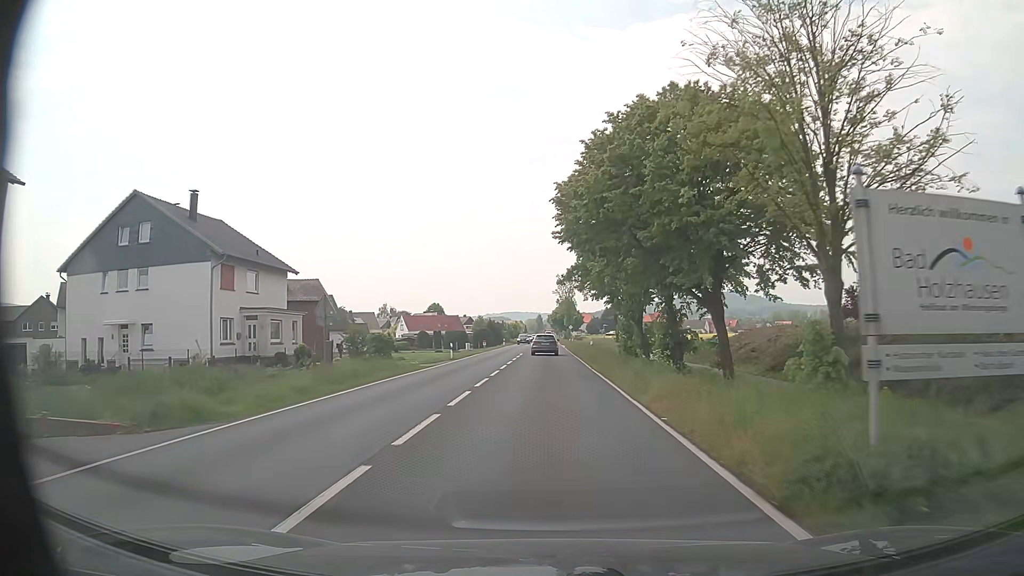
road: primary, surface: asphalt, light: Day
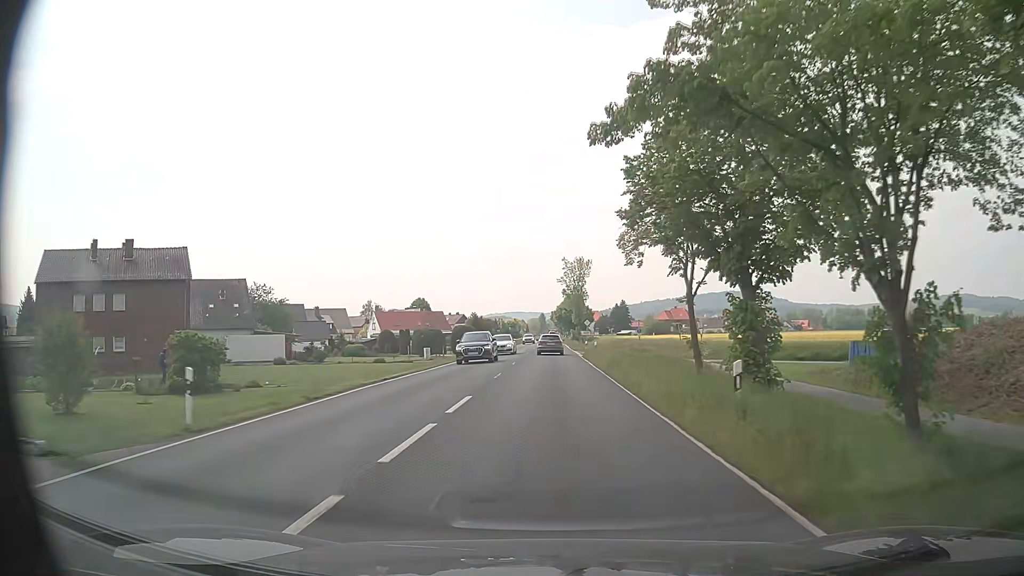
(-0.2, +33.0) m; -1°
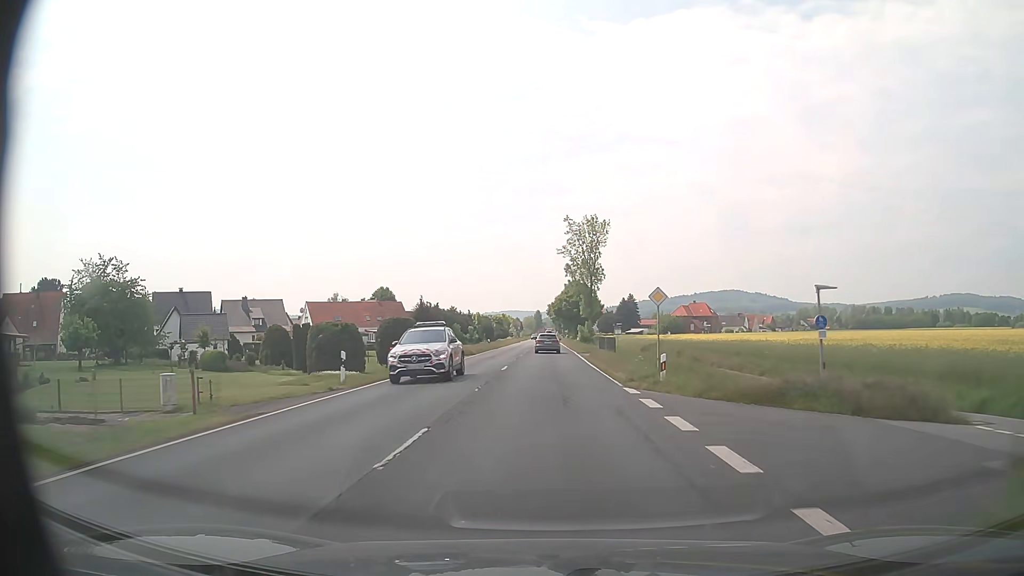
(+0.3, +41.3) m; +1°
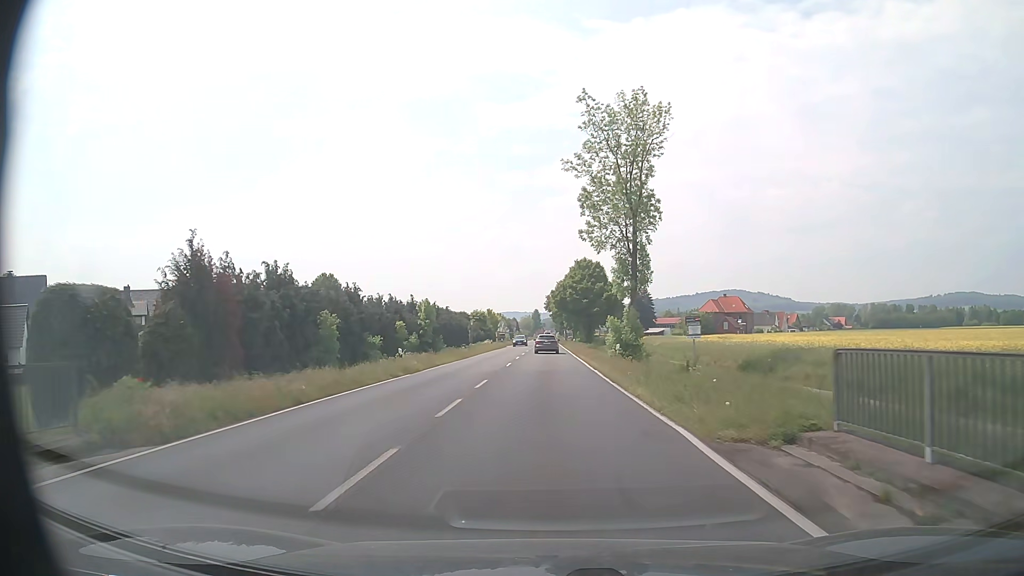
(+0.1, +41.3) m; 0°
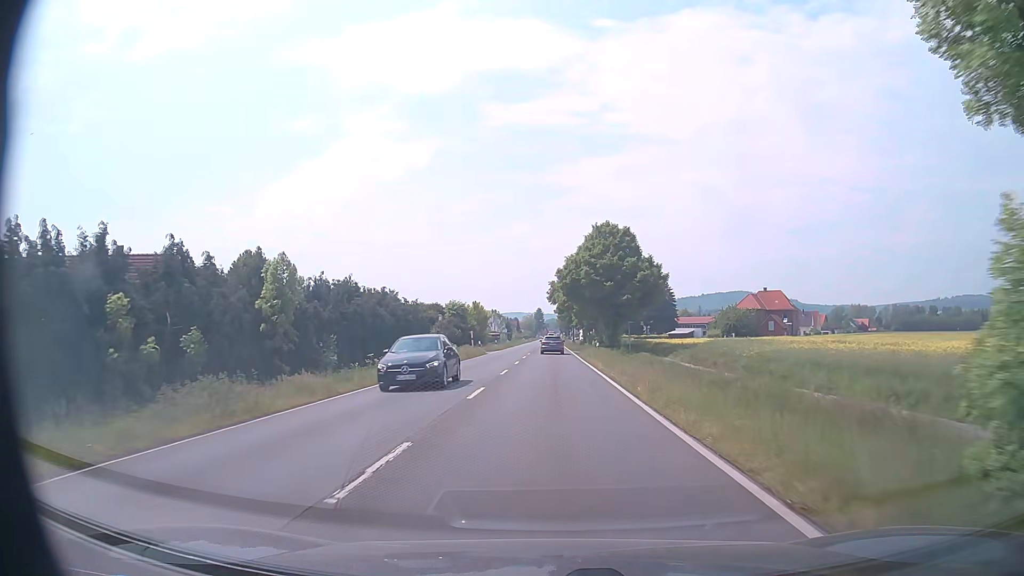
(-0.1, +33.0) m; 0°
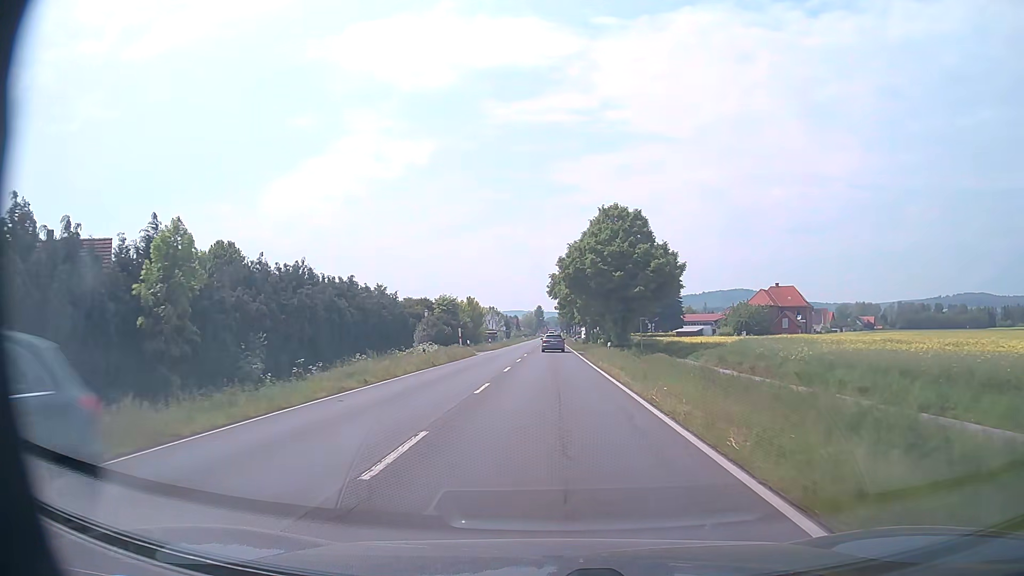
(0.0, +8.3) m; 0°
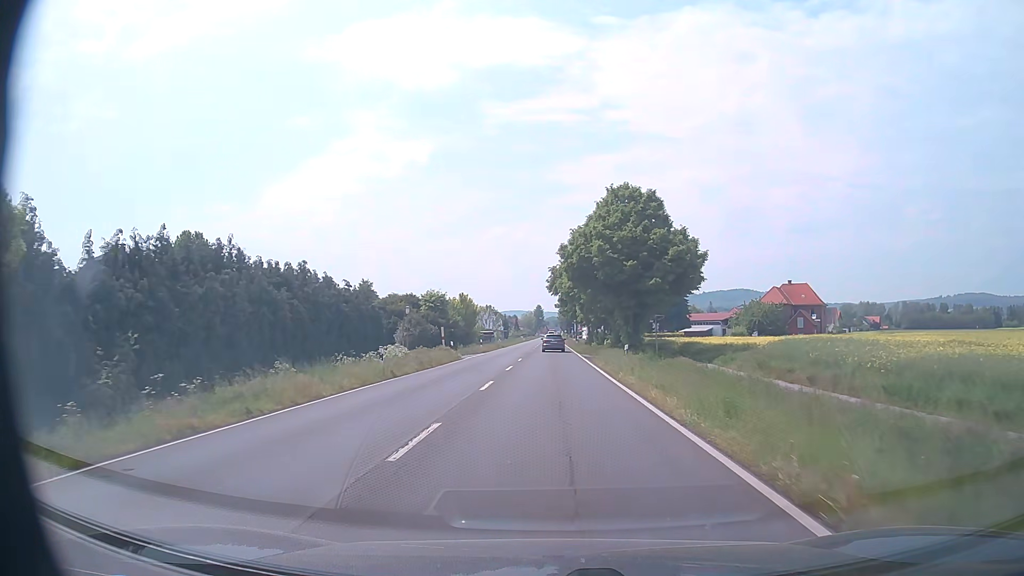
(0.0, +8.3) m; 0°
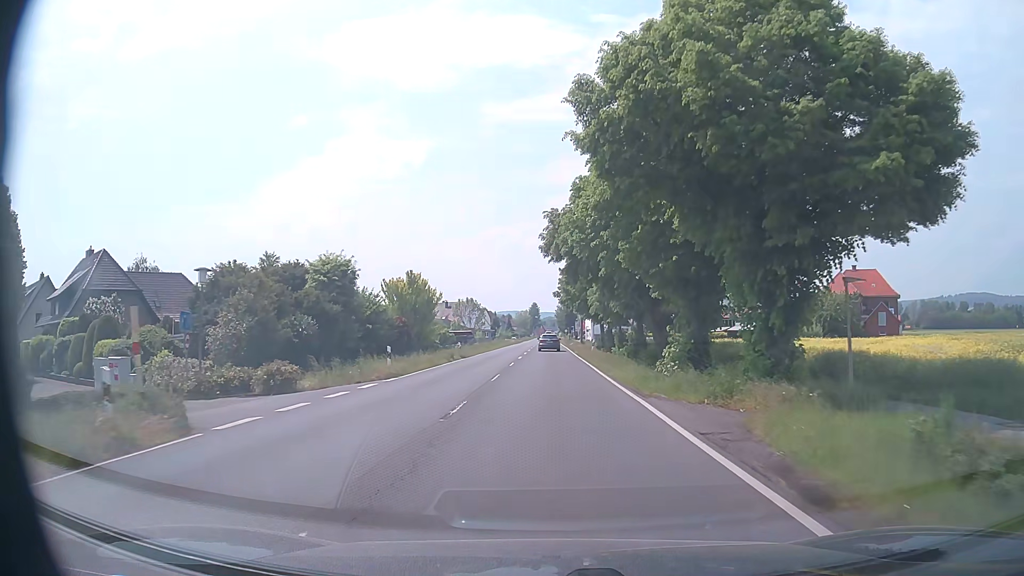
(+0.1, +33.1) m; 0°
(0, +10) (0, +20) (0, +30) (0, +40) (0, +50) (0, +60) (0, +70) (0, +80) (0, +90) (0, +100) m
